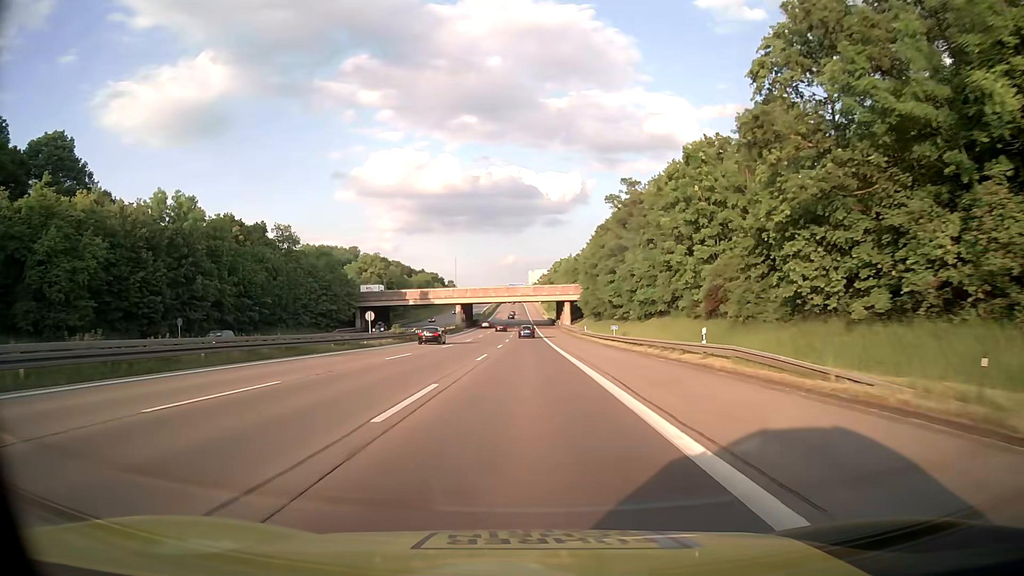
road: motorway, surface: asphalt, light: Day
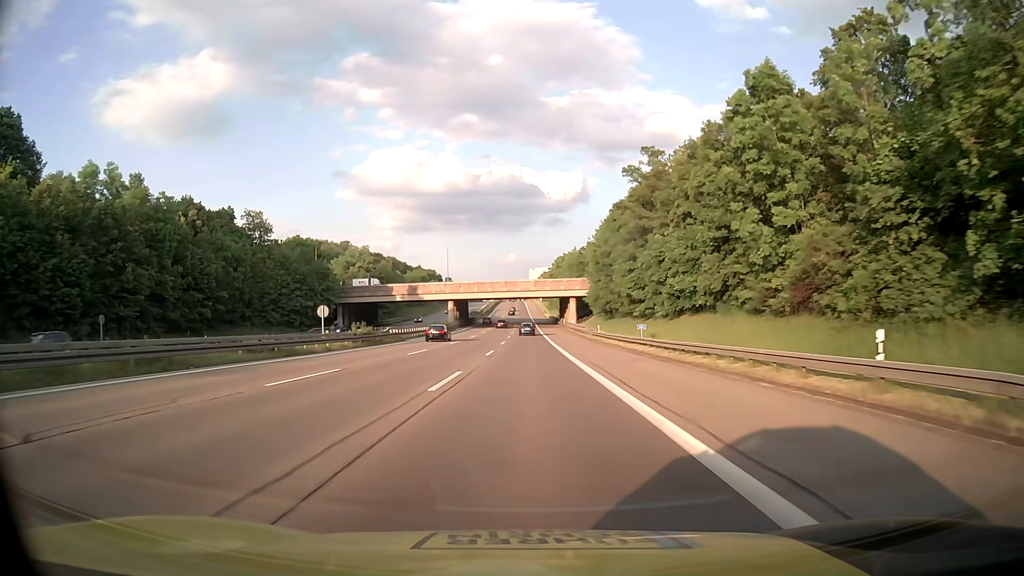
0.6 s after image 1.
(0.0, +13.3) m; 0°
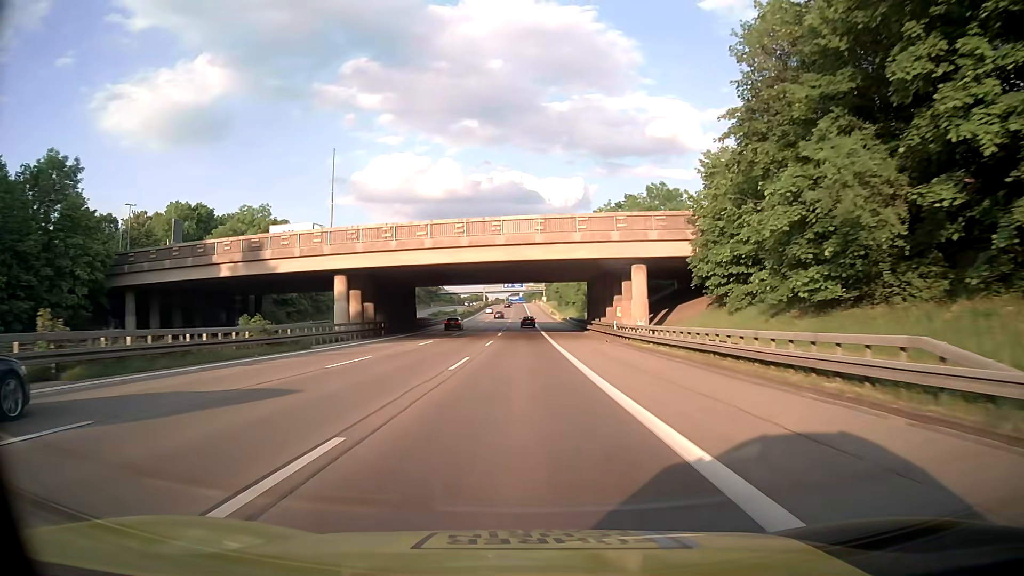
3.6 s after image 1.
(+0.2, +66.6) m; 0°
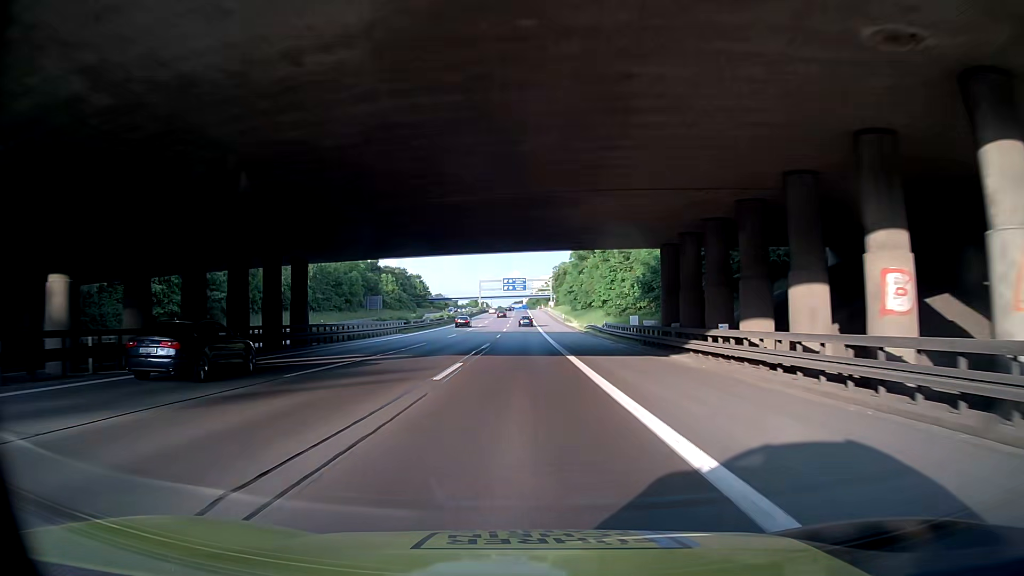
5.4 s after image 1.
(-0.1, +39.6) m; 0°
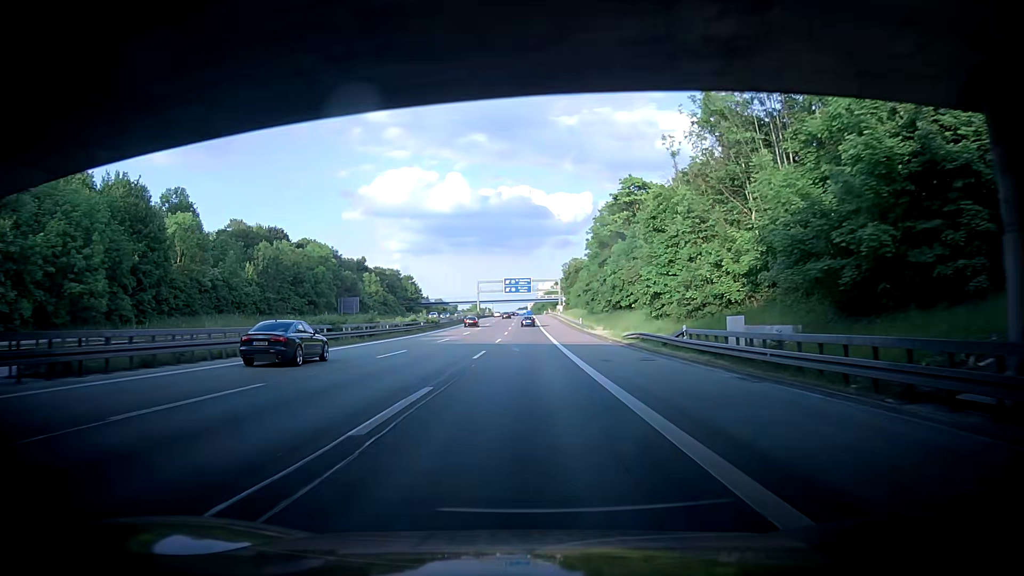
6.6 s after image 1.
(-0.5, +26.3) m; -2°
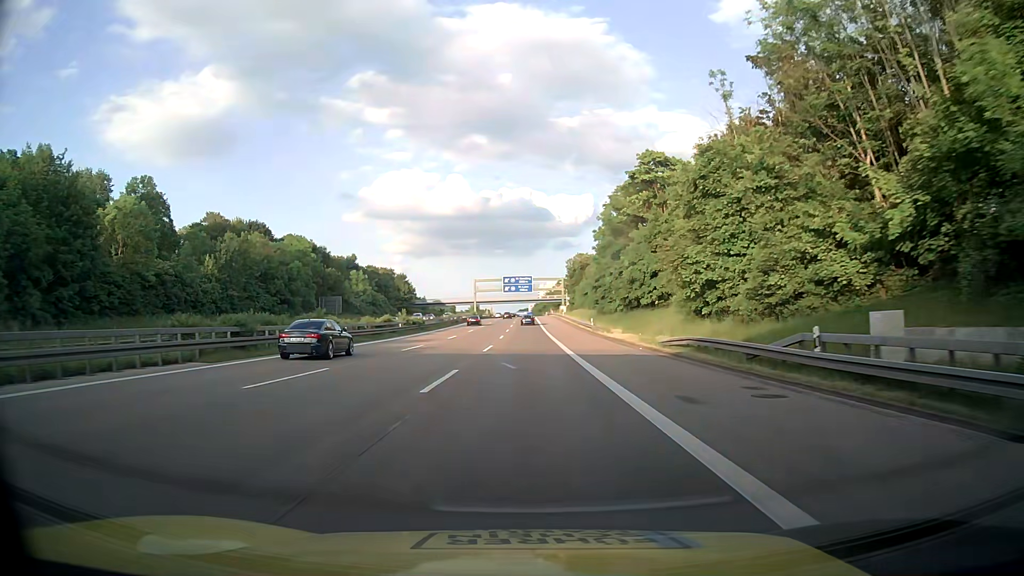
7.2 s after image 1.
(0.0, +13.1) m; +1°
(0, +10) (0, +20) (0, +30) (+1, +40) (+1, +50) (+1, +60) (+1, +70) (+1, +80) (+1, +90) (+1, +100) m
